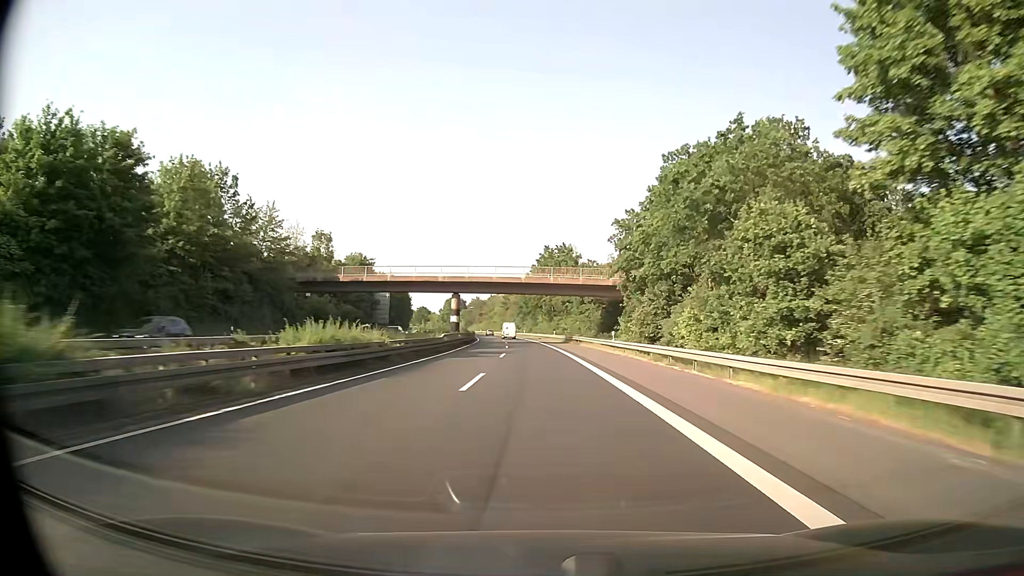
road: trunk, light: Day
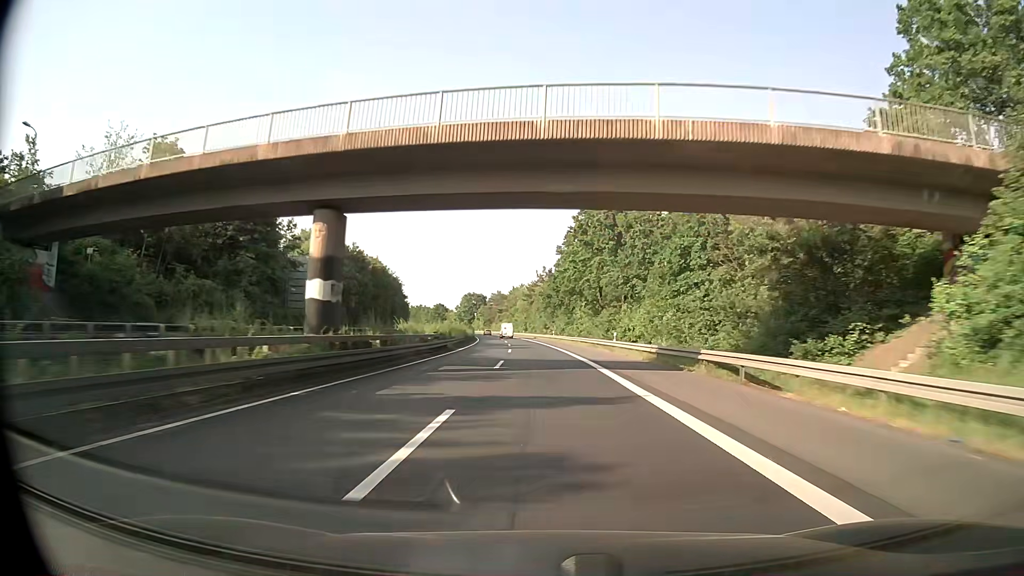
(-1.1, +48.5) m; -3°
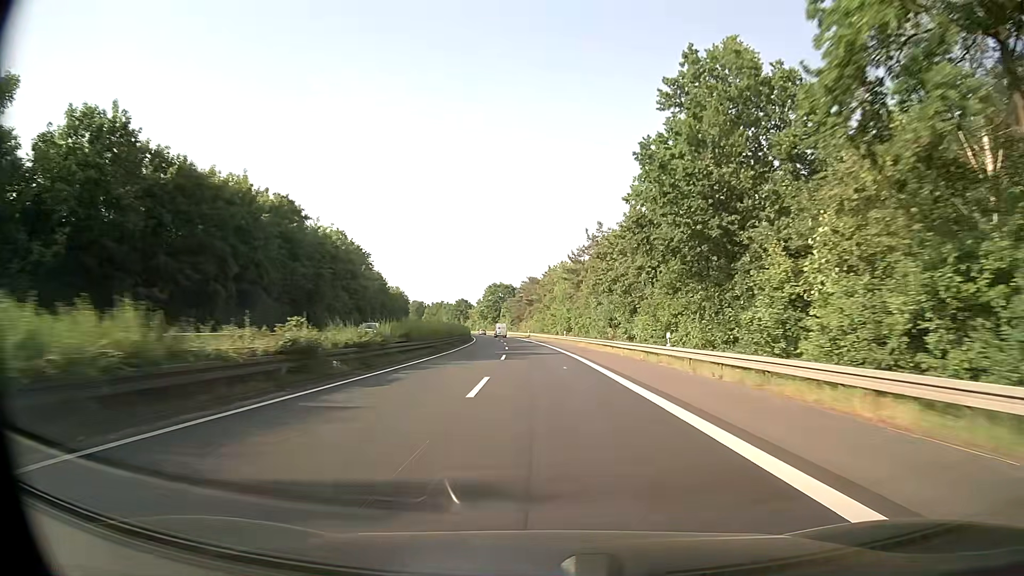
(-2.0, +66.6) m; -4°
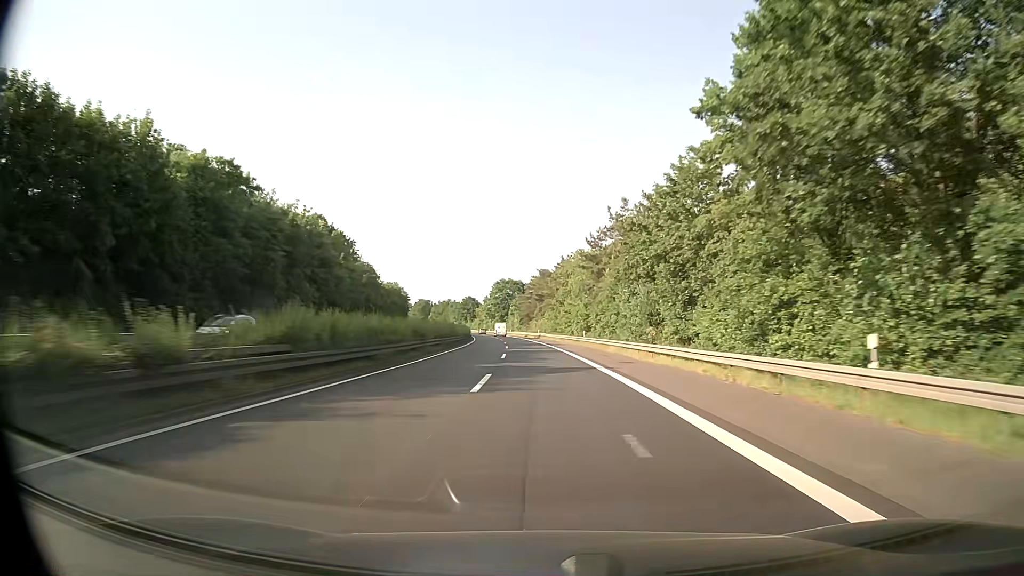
(-0.1, +17.0) m; -1°
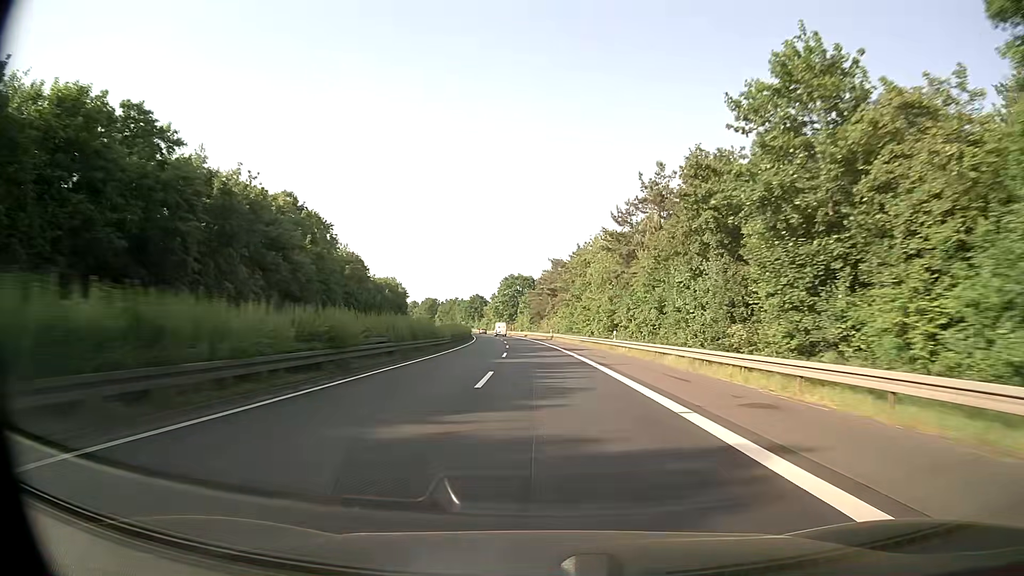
(-0.1, +17.0) m; -1°
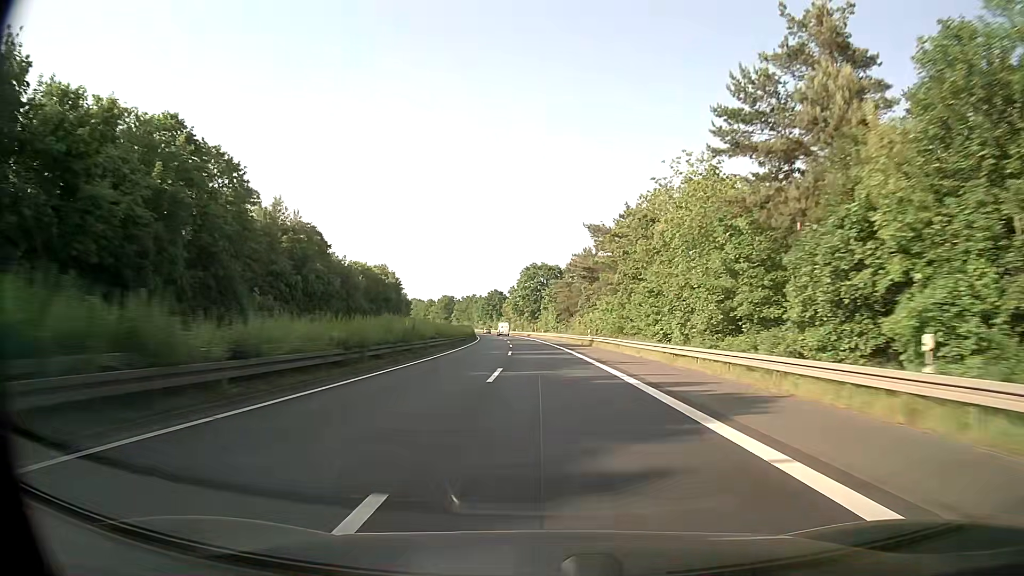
(-0.6, +34.2) m; -2°
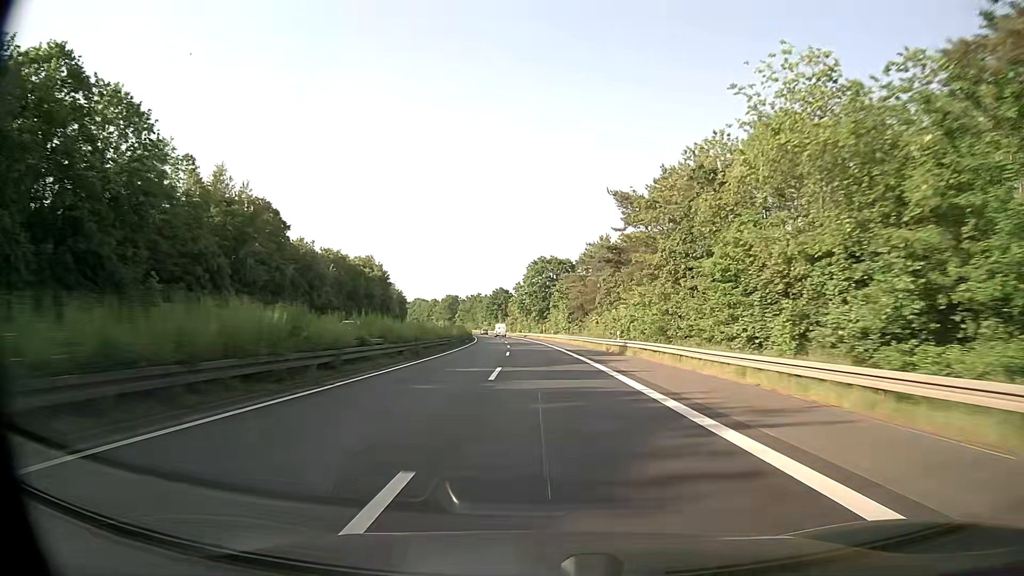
(-0.1, +17.2) m; -1°
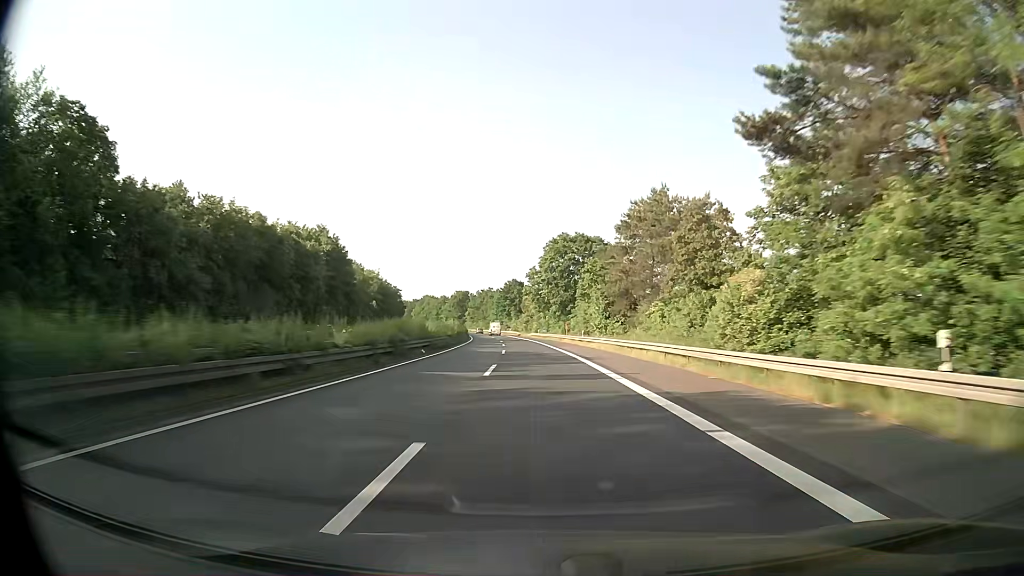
(-0.5, +34.5) m; -2°
